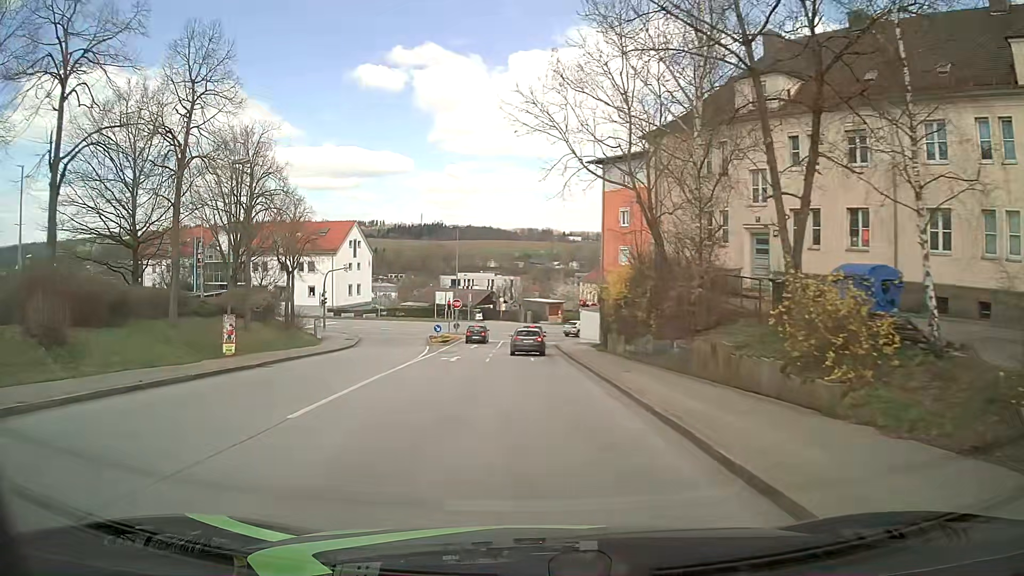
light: Day
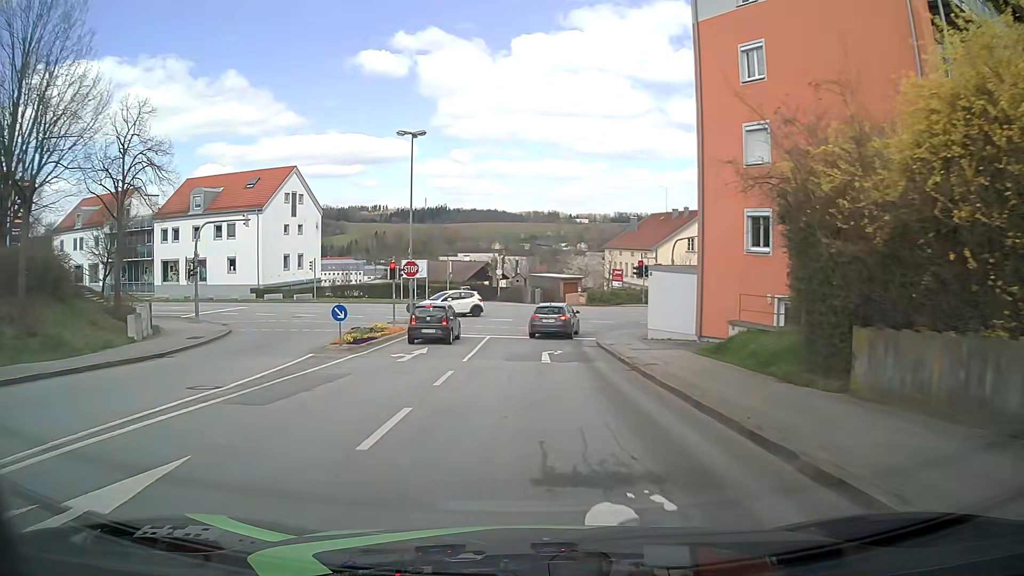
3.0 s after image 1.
(-0.6, +28.1) m; -1°
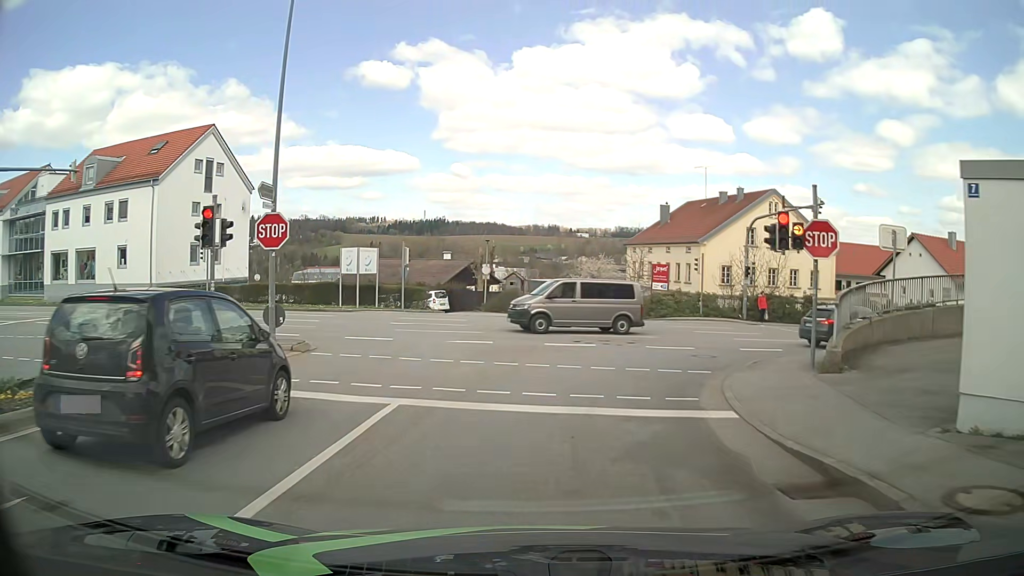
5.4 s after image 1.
(+0.1, +19.3) m; 0°
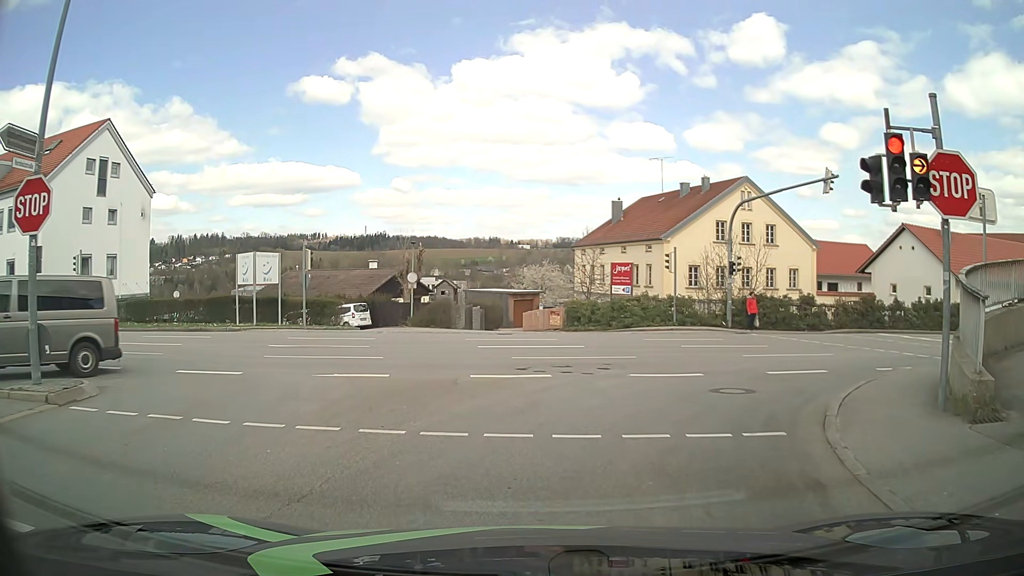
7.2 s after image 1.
(+0.3, +6.5) m; +4°
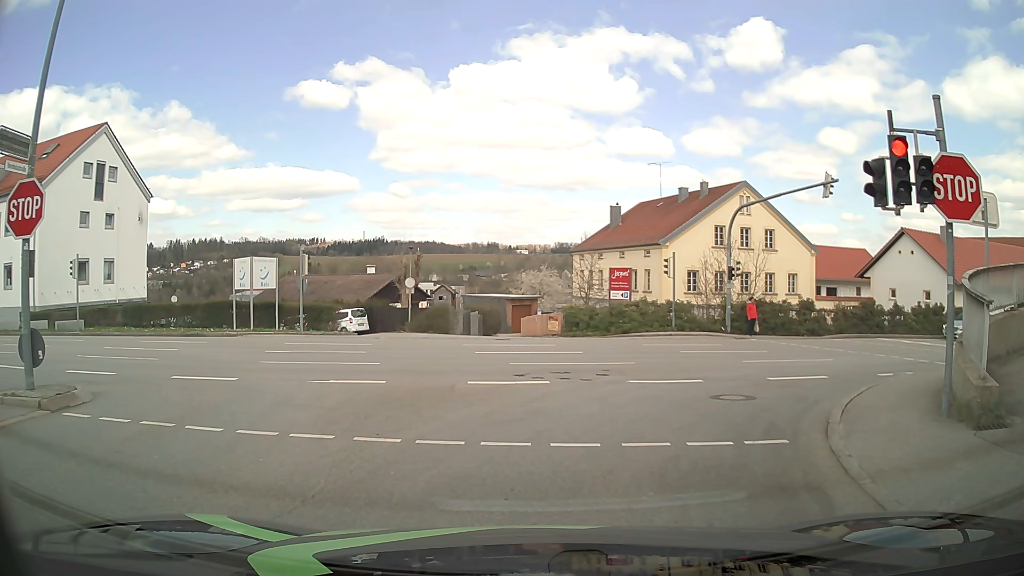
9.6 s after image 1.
(0.0, +0.2) m; 0°
